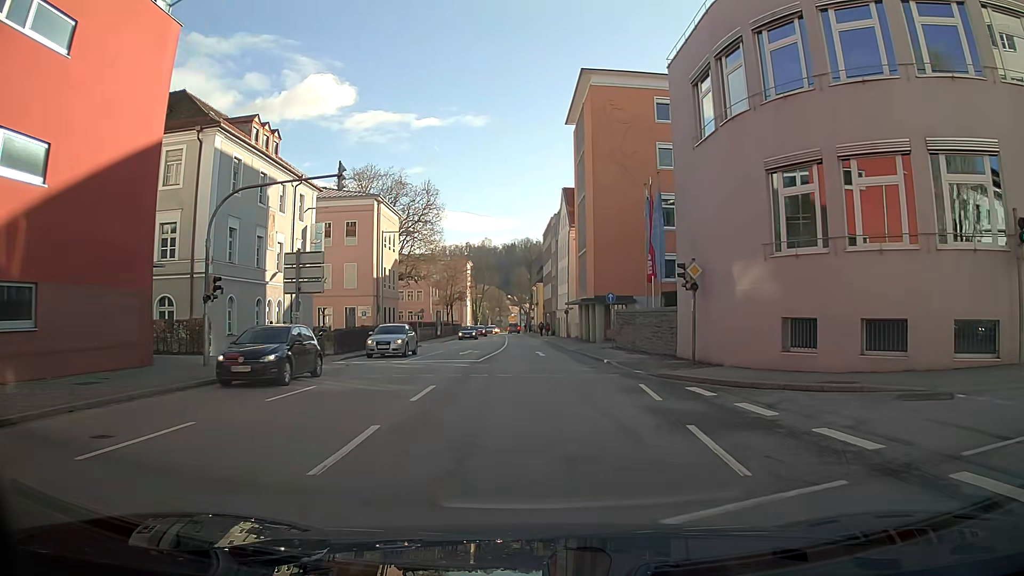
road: primary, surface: asphalt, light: Day
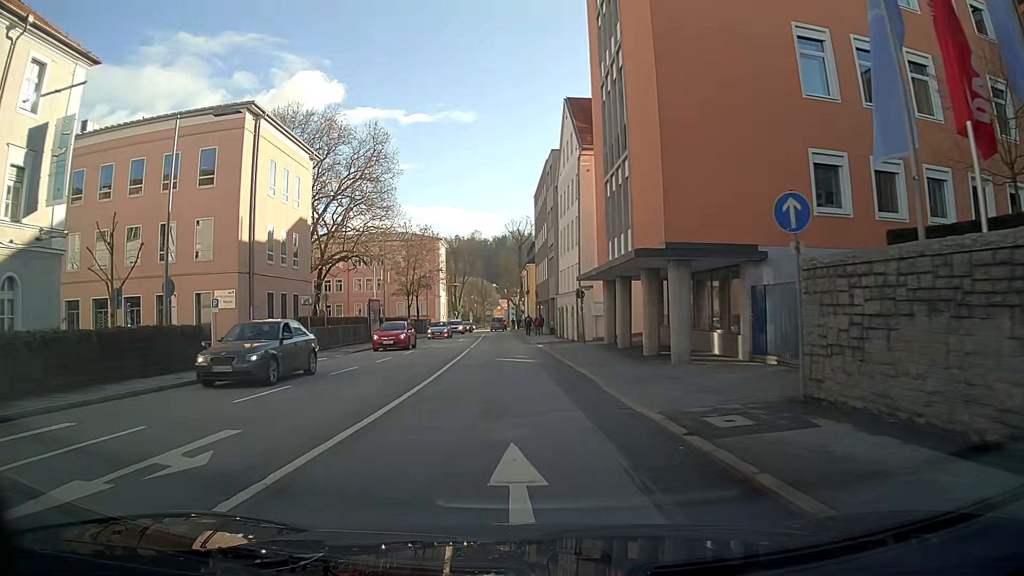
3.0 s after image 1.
(+0.2, +27.6) m; 0°
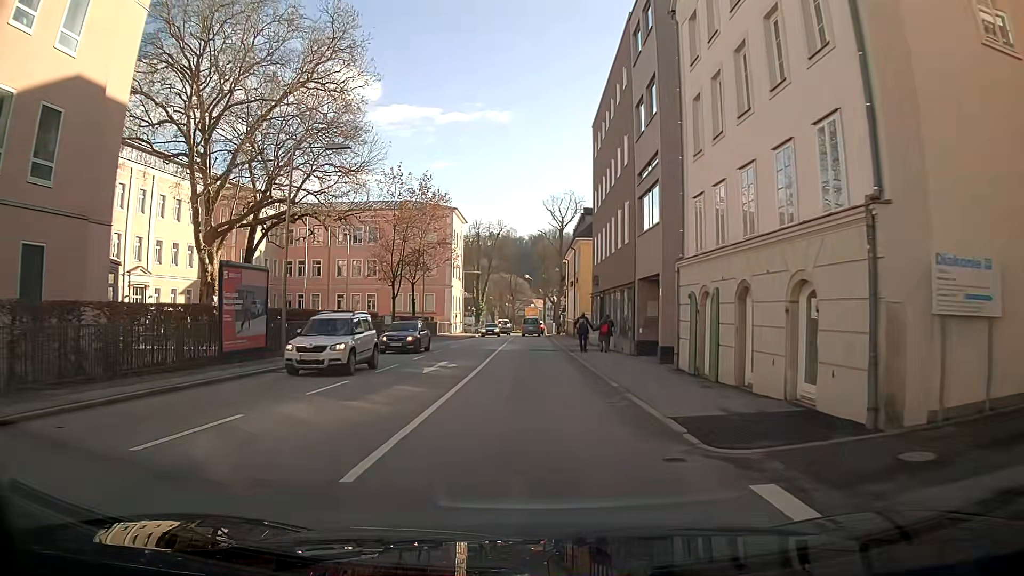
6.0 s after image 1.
(-0.8, +28.8) m; -2°
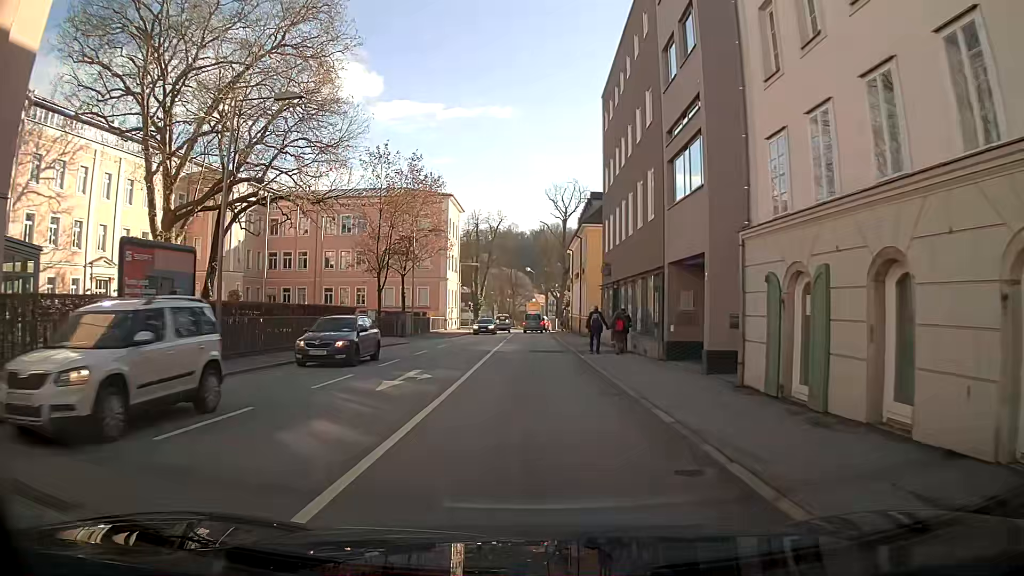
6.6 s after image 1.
(0.0, +5.6) m; 0°
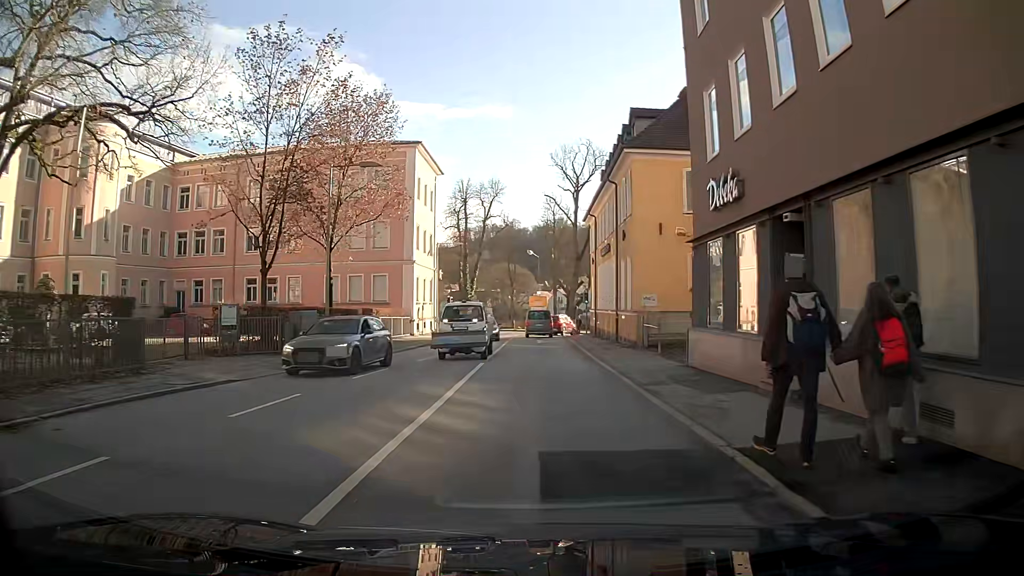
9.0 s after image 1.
(-0.1, +22.0) m; +1°
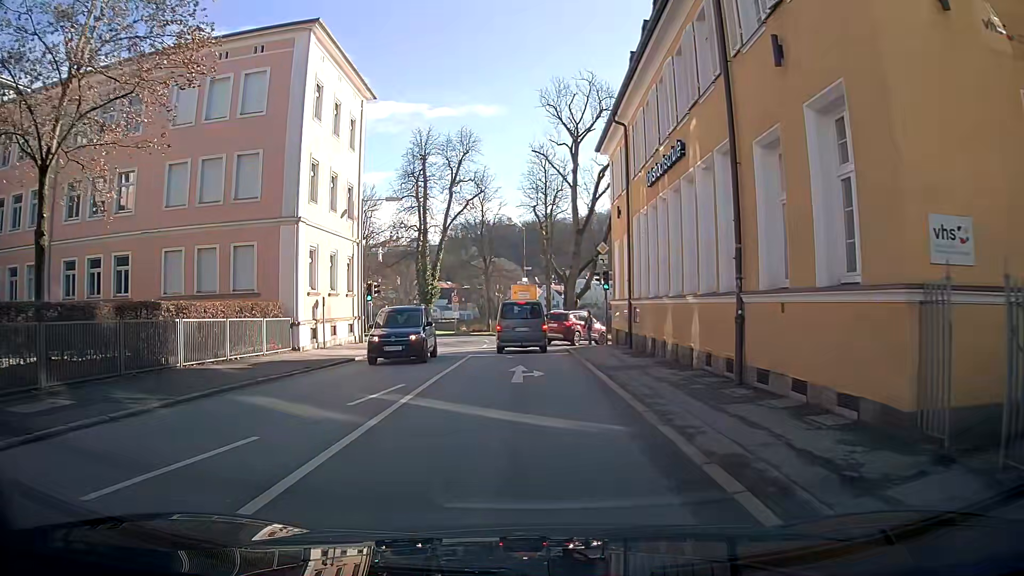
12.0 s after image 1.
(+0.1, +21.9) m; -1°
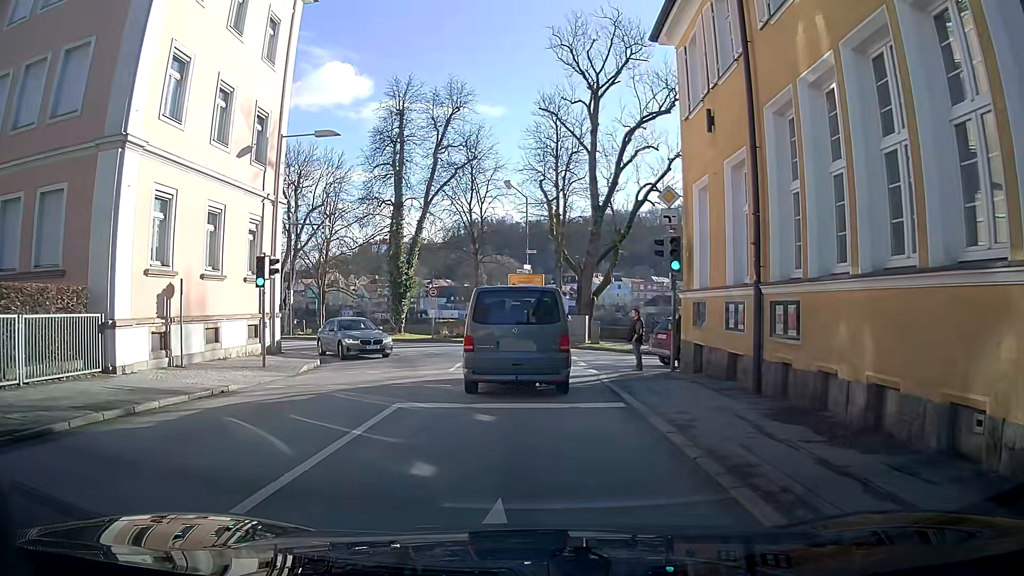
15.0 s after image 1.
(+0.1, +13.2) m; +2°
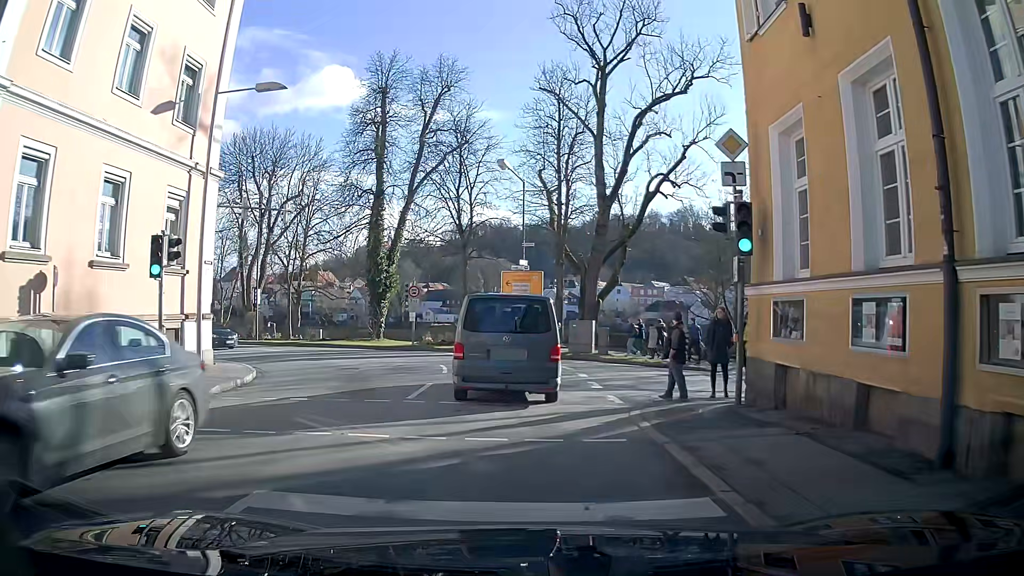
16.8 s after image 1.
(+0.1, +5.7) m; +1°
